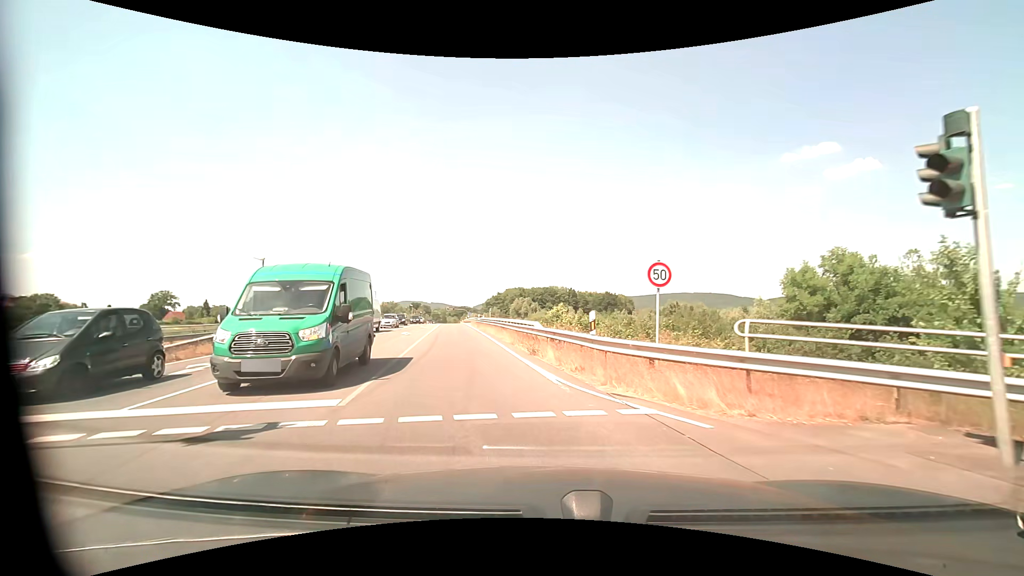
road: secondary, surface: asphalt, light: Day
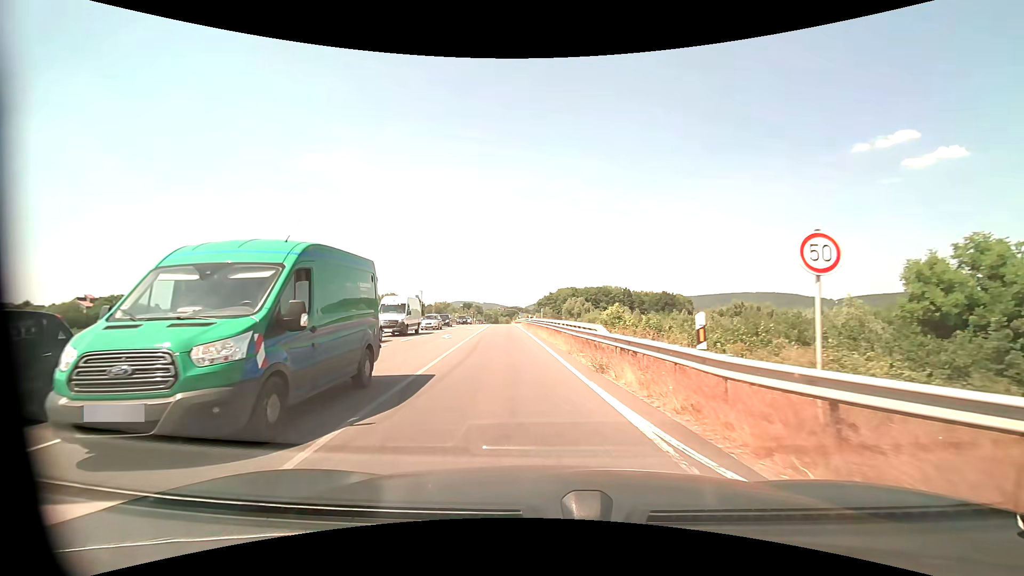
(-0.2, +4.2) m; -6°
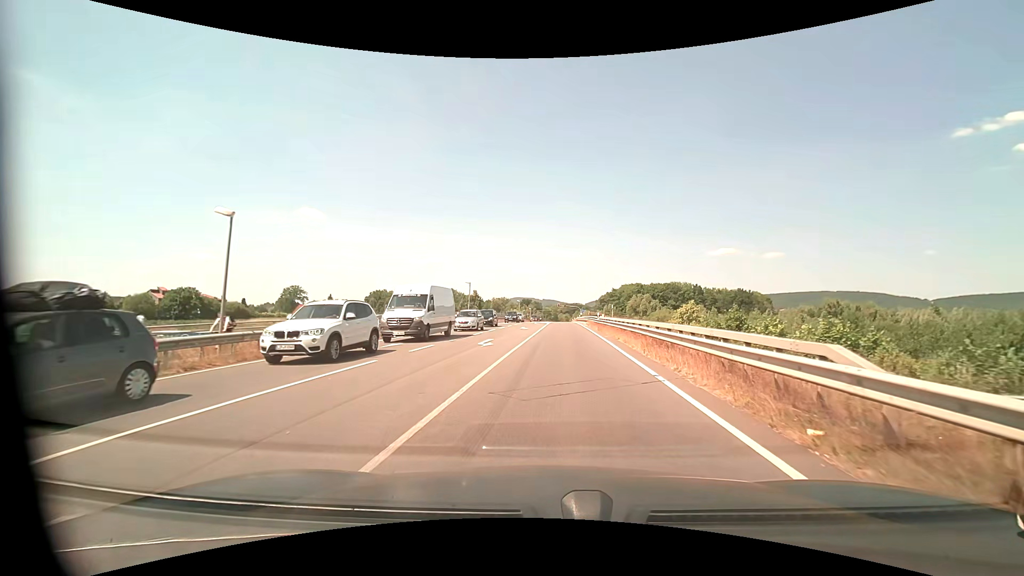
(-0.9, +9.8) m; -7°
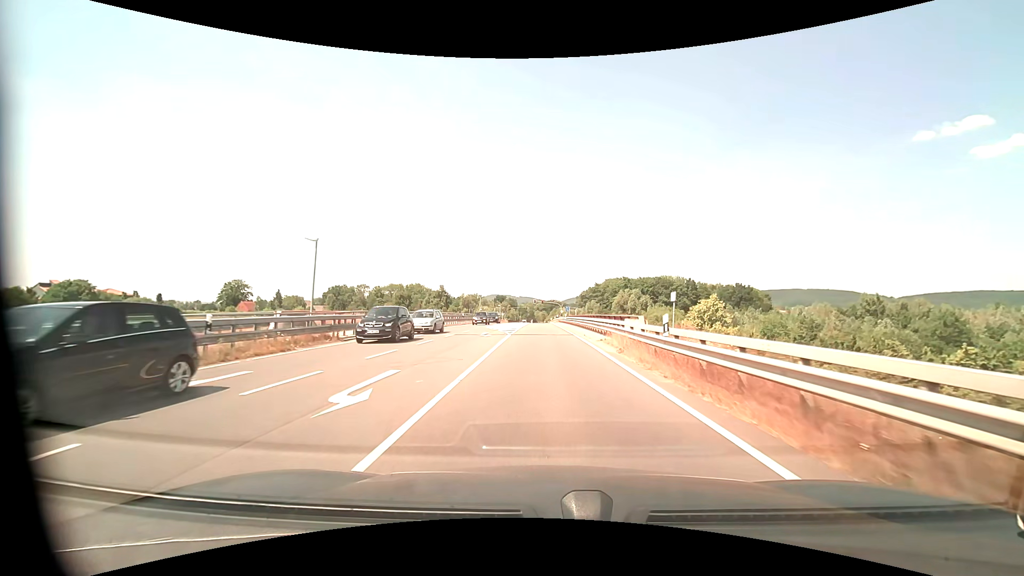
(+0.9, +32.6) m; +2°
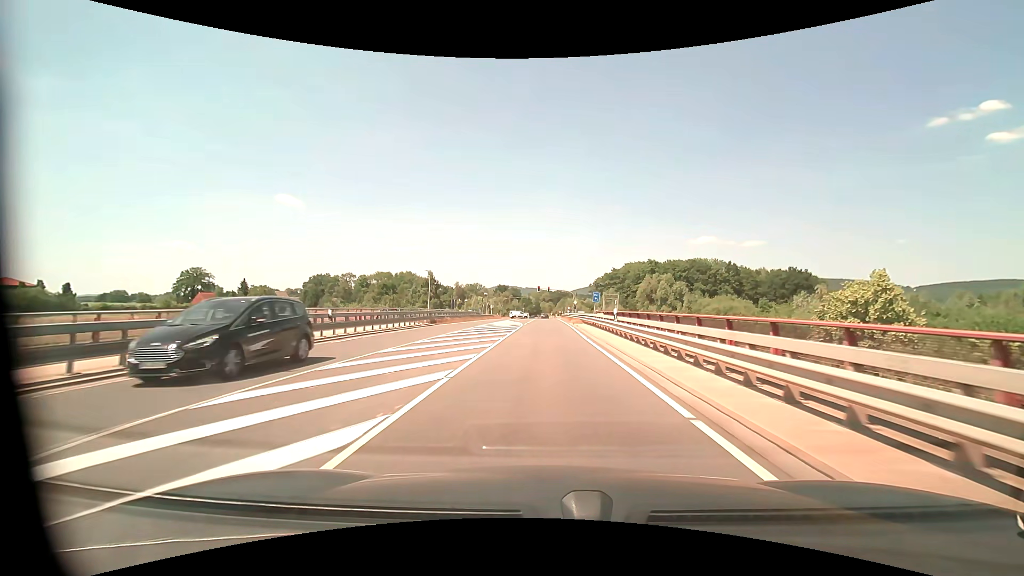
(-0.1, +40.8) m; -1°
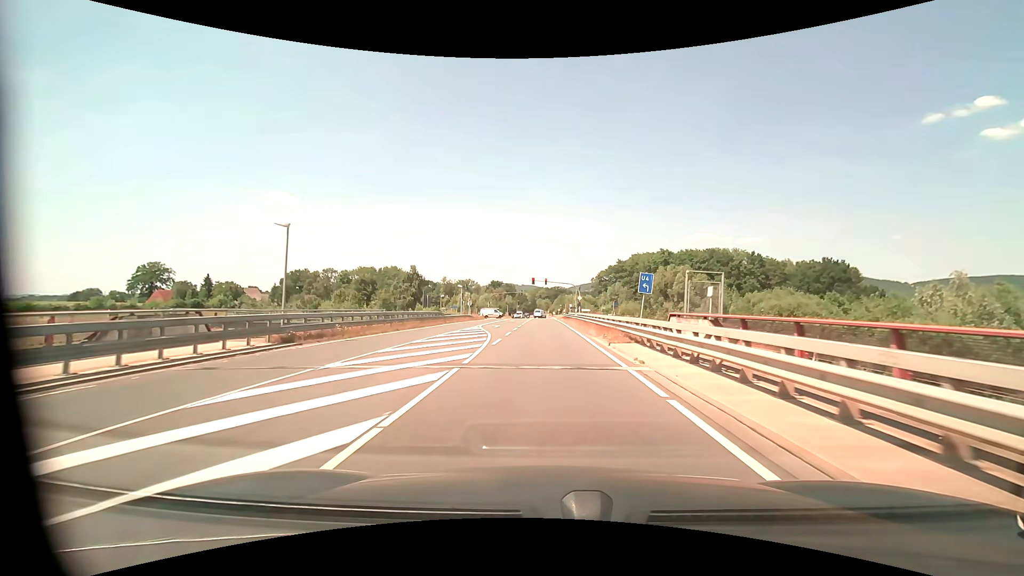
(0.0, +24.0) m; 0°
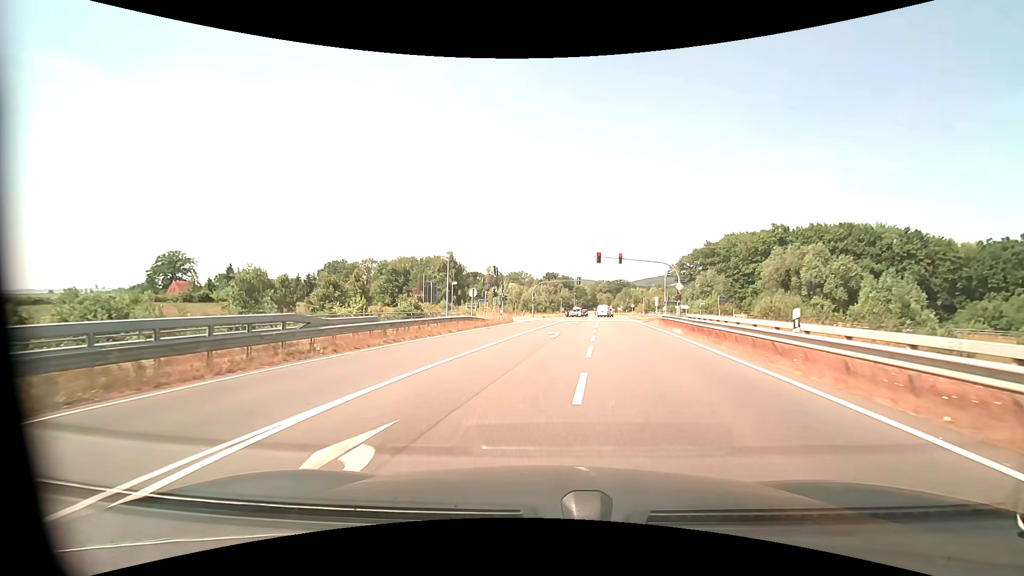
(-1.3, +34.6) m; -7°
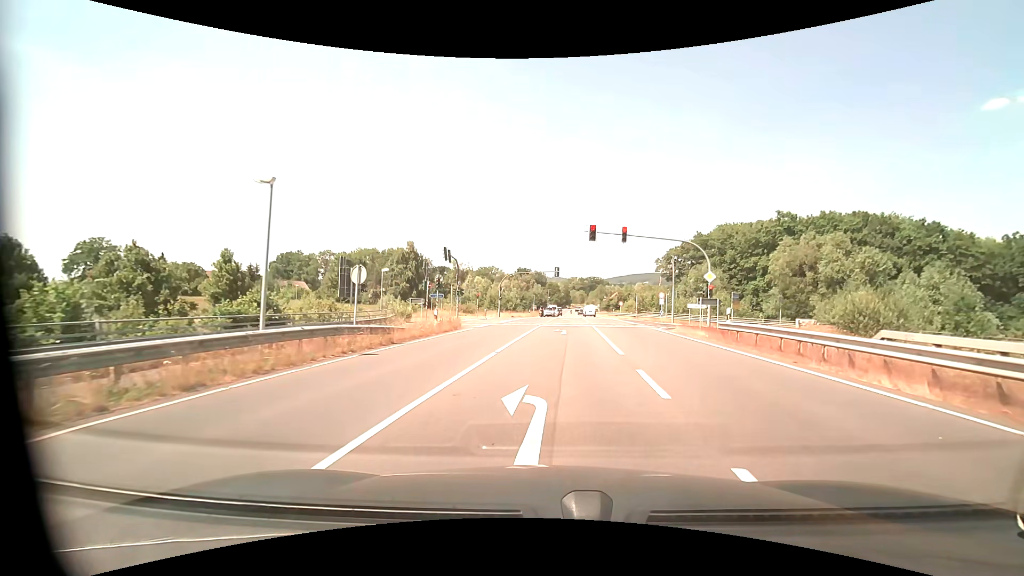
(+0.2, +17.4) m; +3°
(0, +10) (+1, +20) (+1, +30) (+2, +40) (+1, +50) (-4, +59) (-13, +62) (-23, +62) (-33, +61) (-43, +61) m
